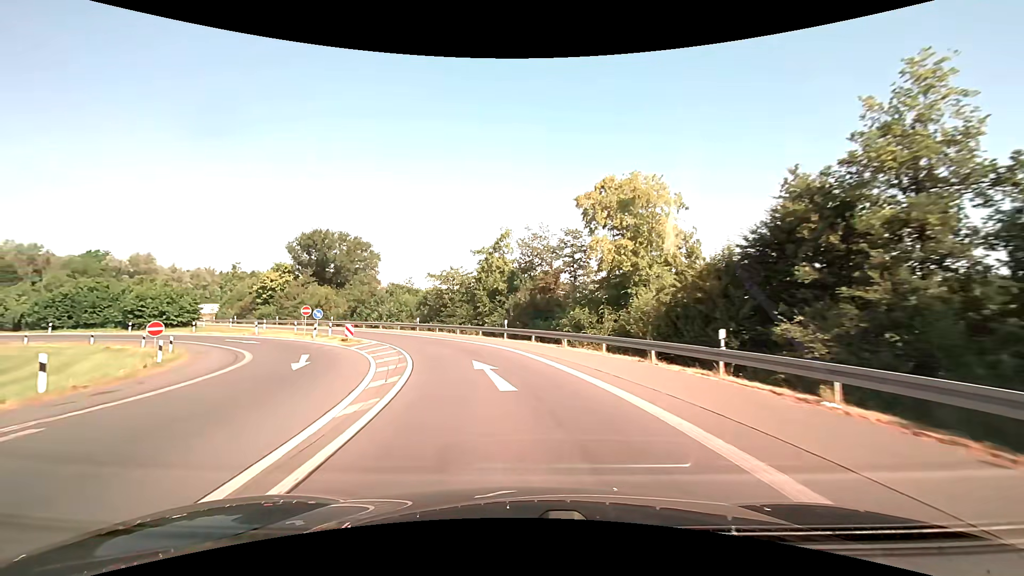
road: motorway_link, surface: asphalt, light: Day
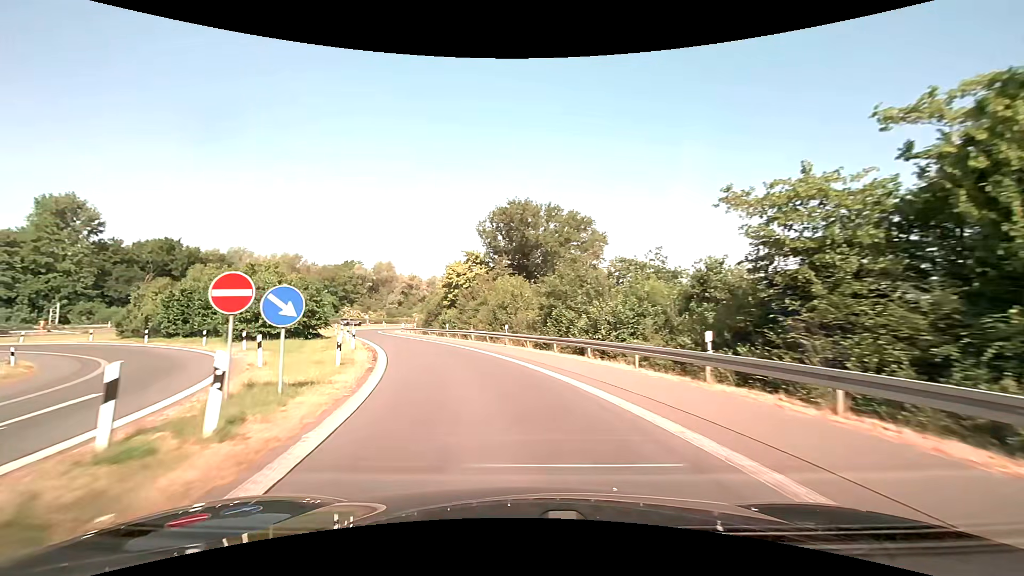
(-7.4, +33.2) m; -26°
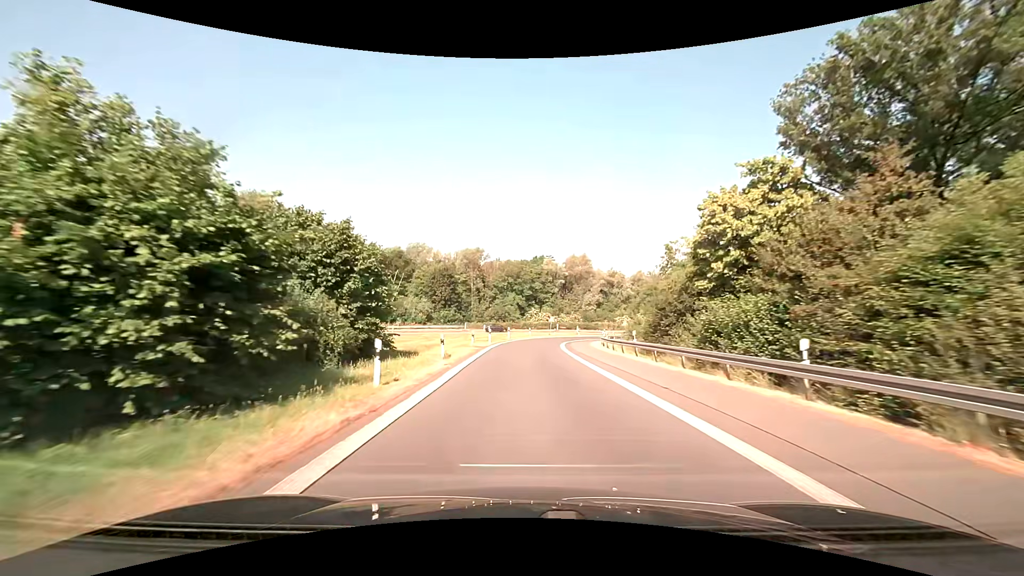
(-8.2, +34.5) m; -23°
(0, +10) (0, +20) (-1, +30) (0, +40) (+1, +50) (+3, +60) (+7, +69) (+11, +78) (+17, +86) (+23, +94) m
